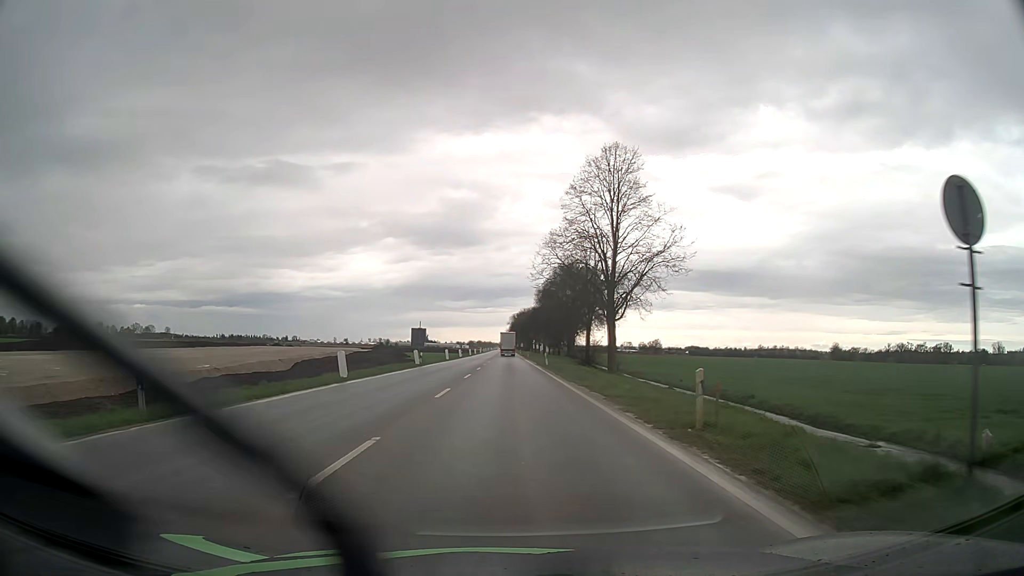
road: unclassified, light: Day
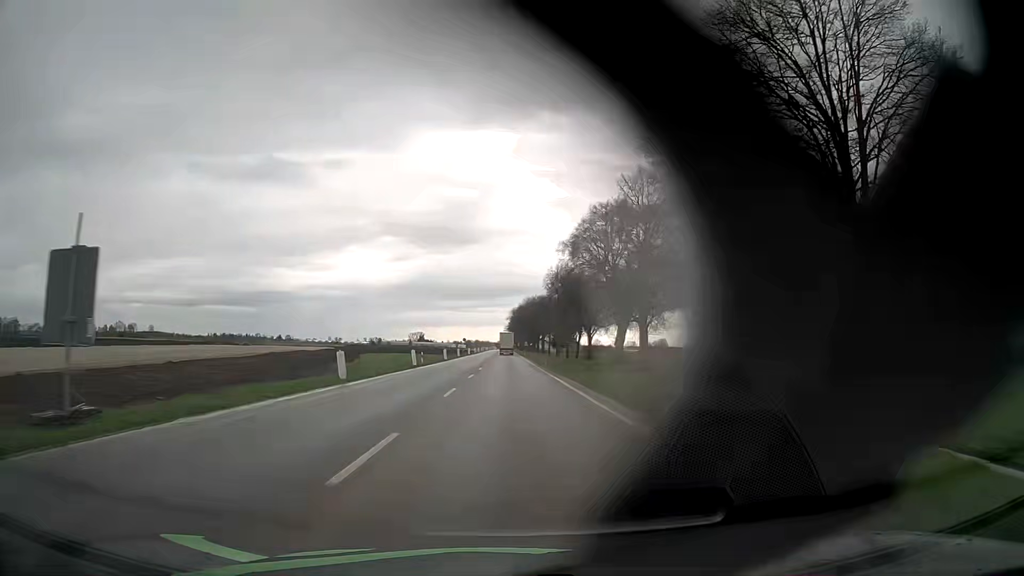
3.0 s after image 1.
(0.0, +47.7) m; 0°
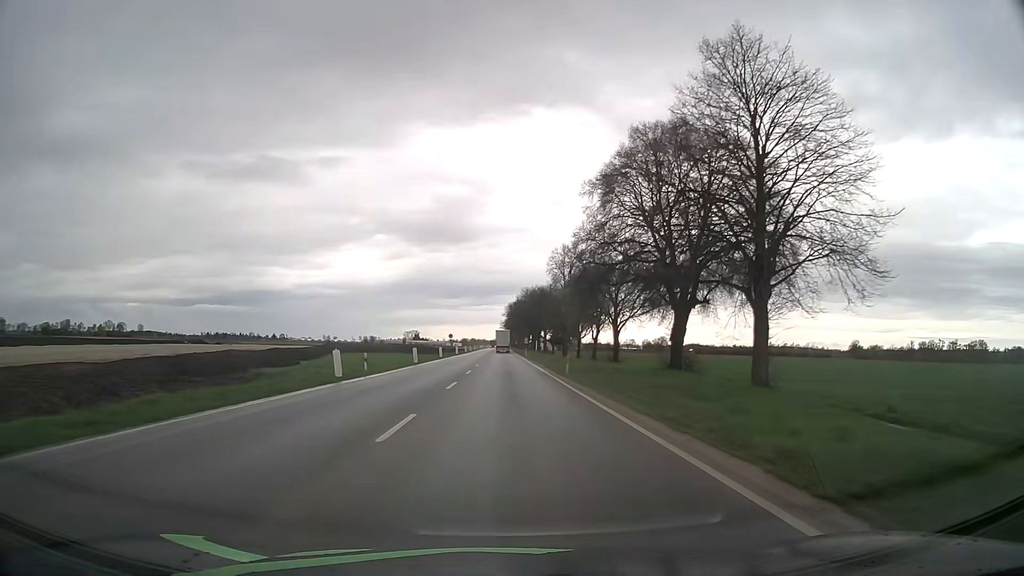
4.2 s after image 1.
(-0.1, +21.4) m; 0°
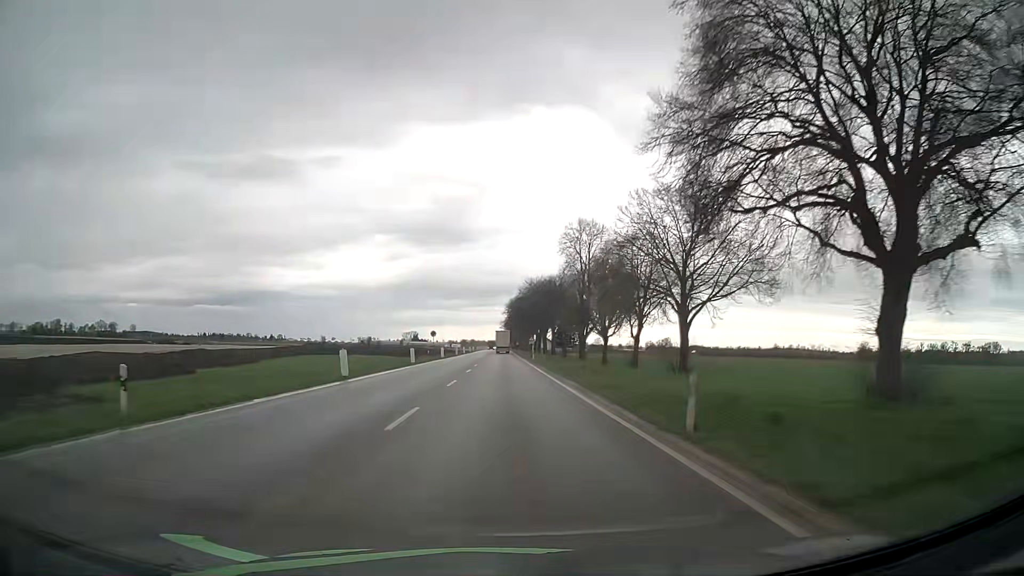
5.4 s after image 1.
(0.0, +22.6) m; 0°
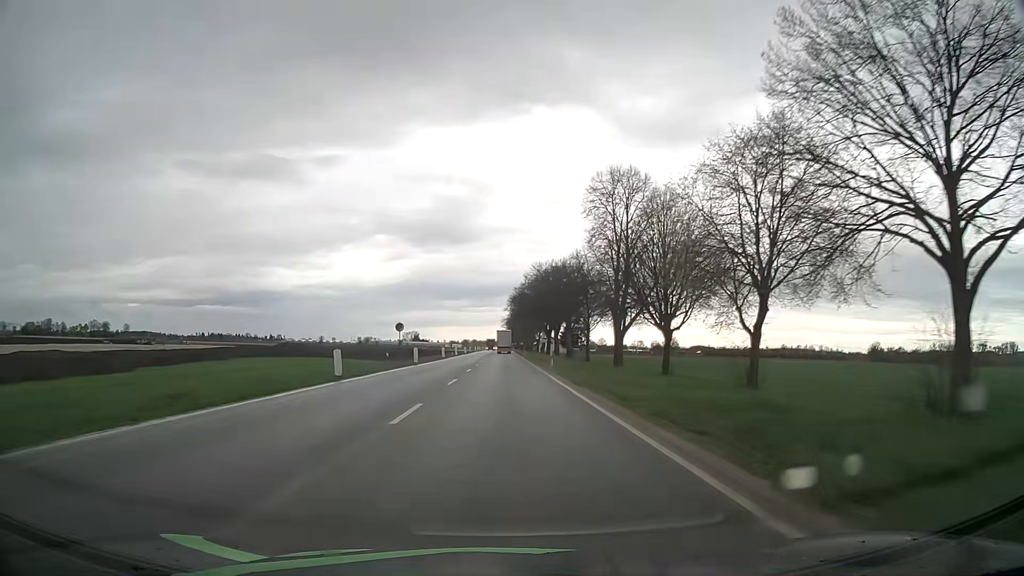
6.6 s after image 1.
(-0.1, +23.7) m; 0°
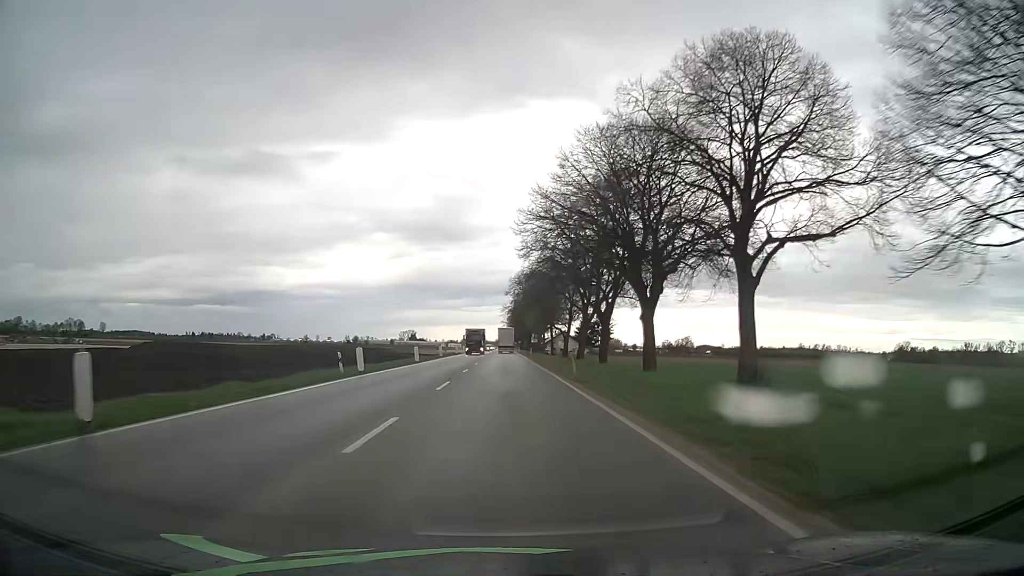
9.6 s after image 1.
(-0.1, +63.9) m; 0°
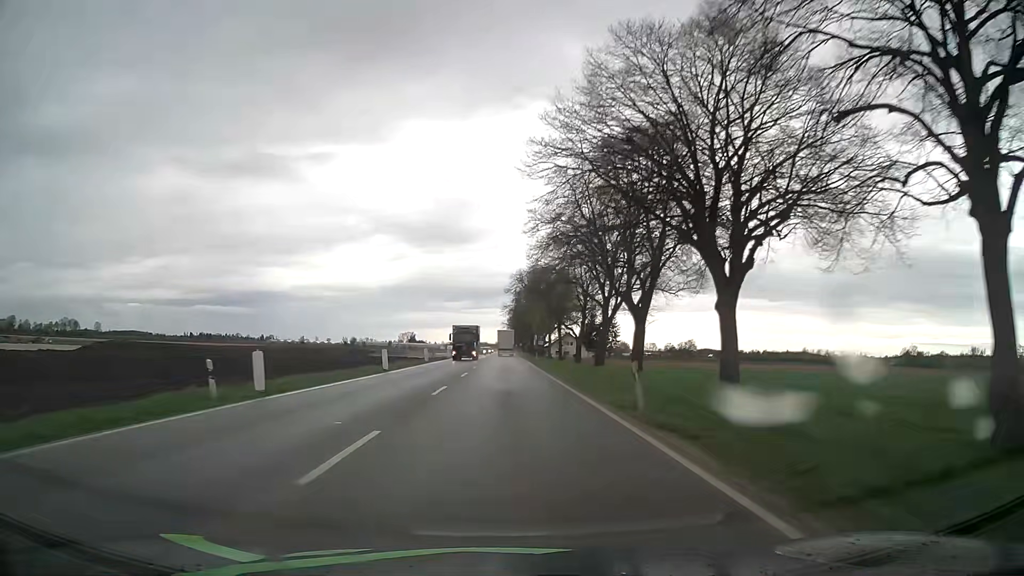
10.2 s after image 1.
(0.0, +13.4) m; 0°
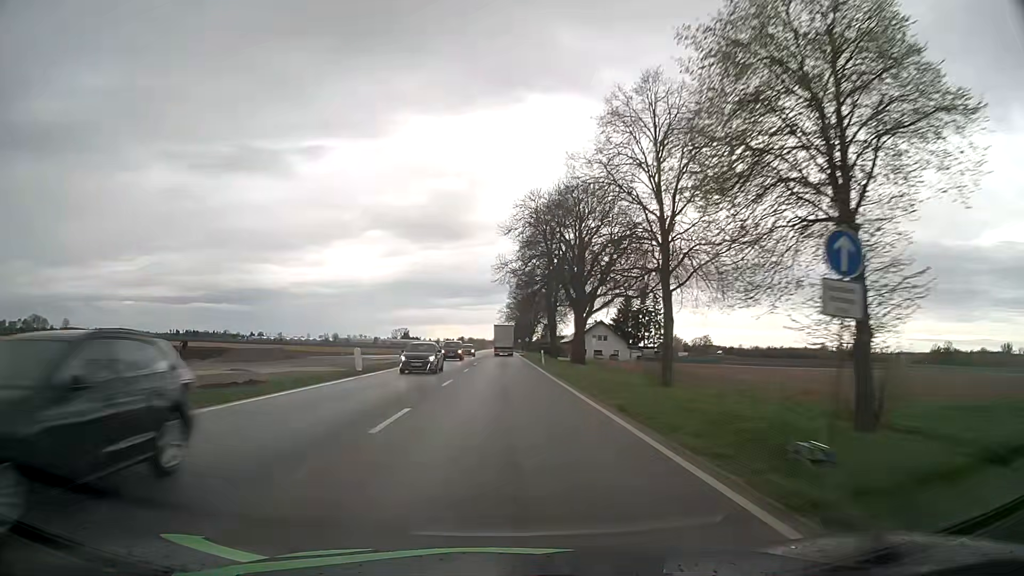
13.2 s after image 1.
(0.0, +68.4) m; 0°
(0, +10) (0, +20) (0, +30) (0, +40) (0, +50) (0, +60) (0, +70) (0, +80) (0, +90) (0, +100) m
